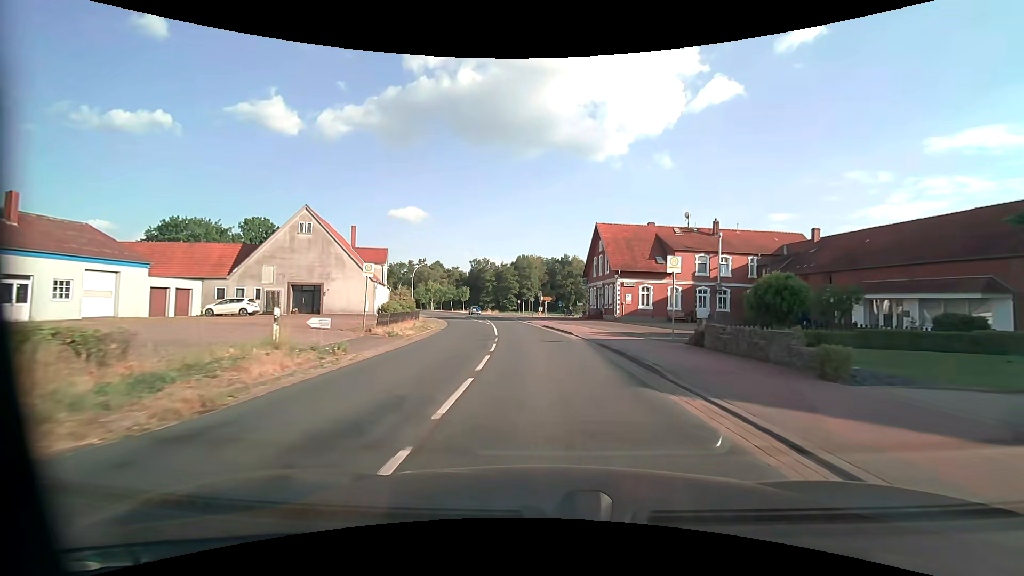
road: secondary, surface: asphalt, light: Day
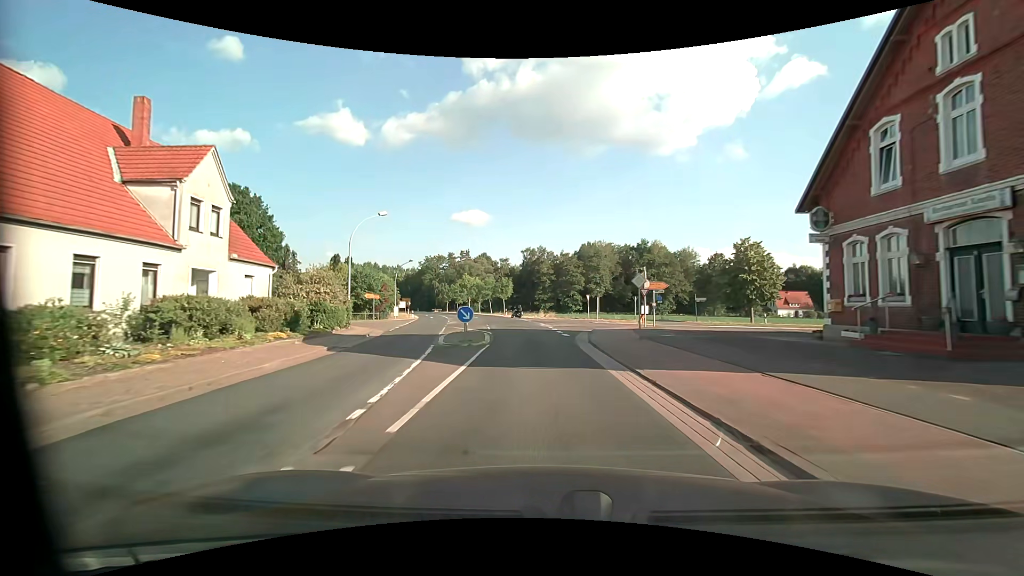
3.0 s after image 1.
(-2.5, +40.8) m; -7°
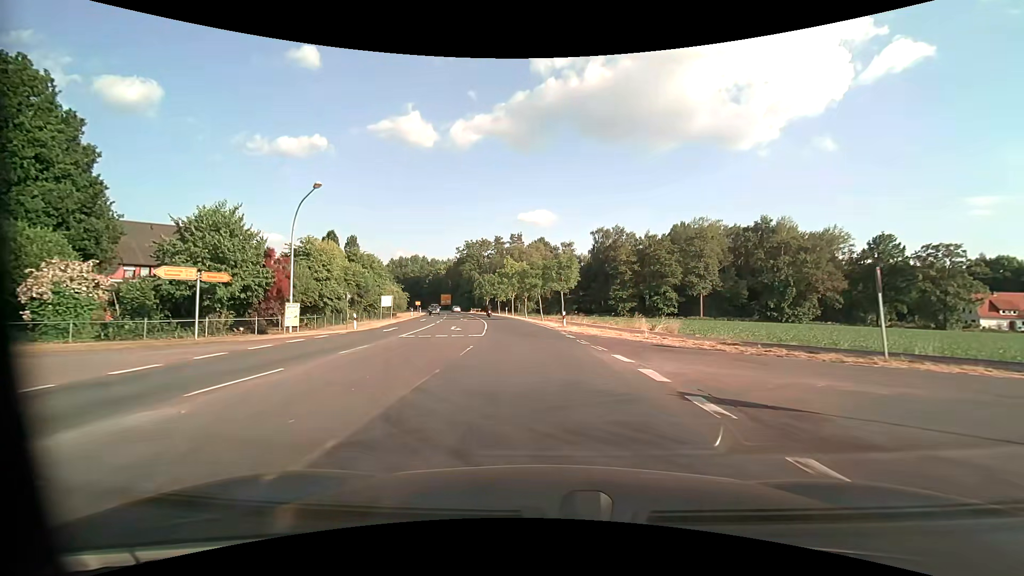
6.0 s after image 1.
(-2.5, +41.0) m; -7°
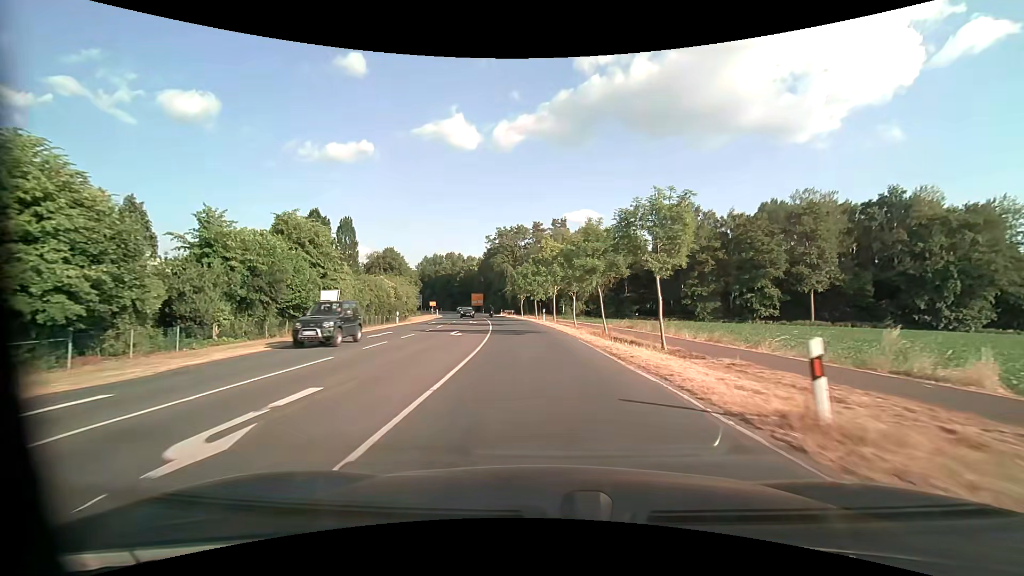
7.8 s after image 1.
(-1.1, +24.6) m; -5°
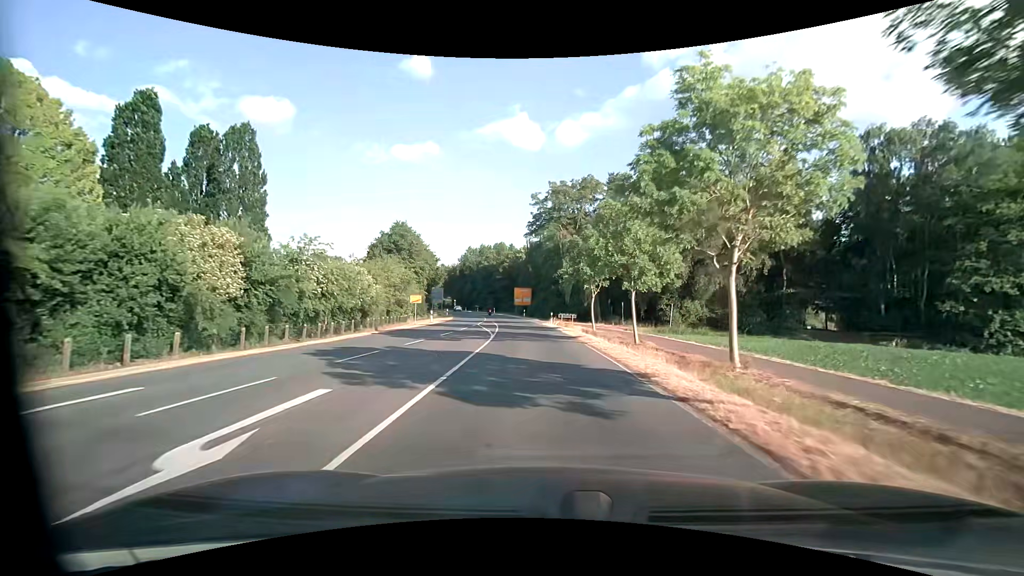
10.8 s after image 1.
(-2.5, +41.0) m; -7°
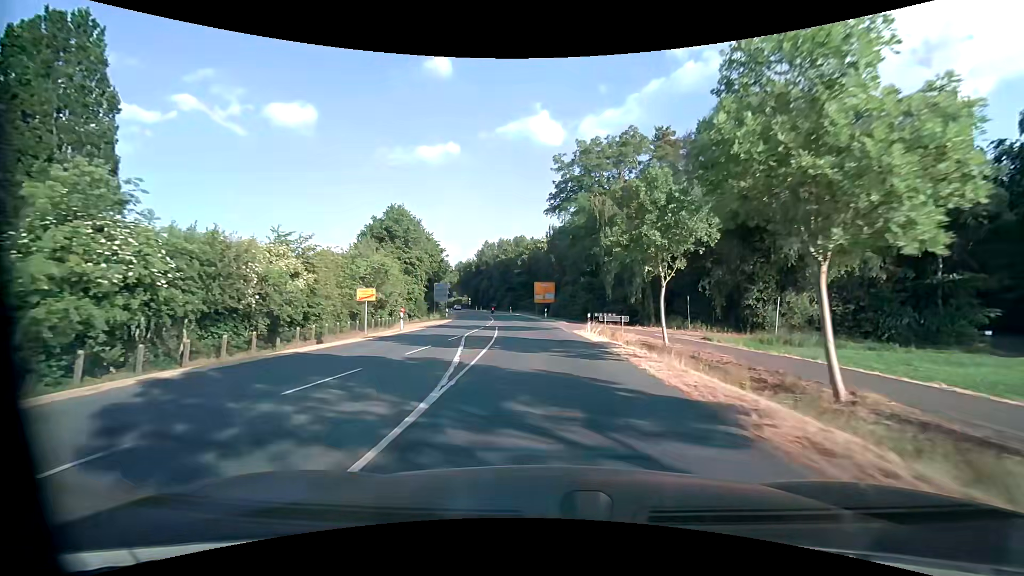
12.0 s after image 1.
(-0.4, +16.4) m; -3°
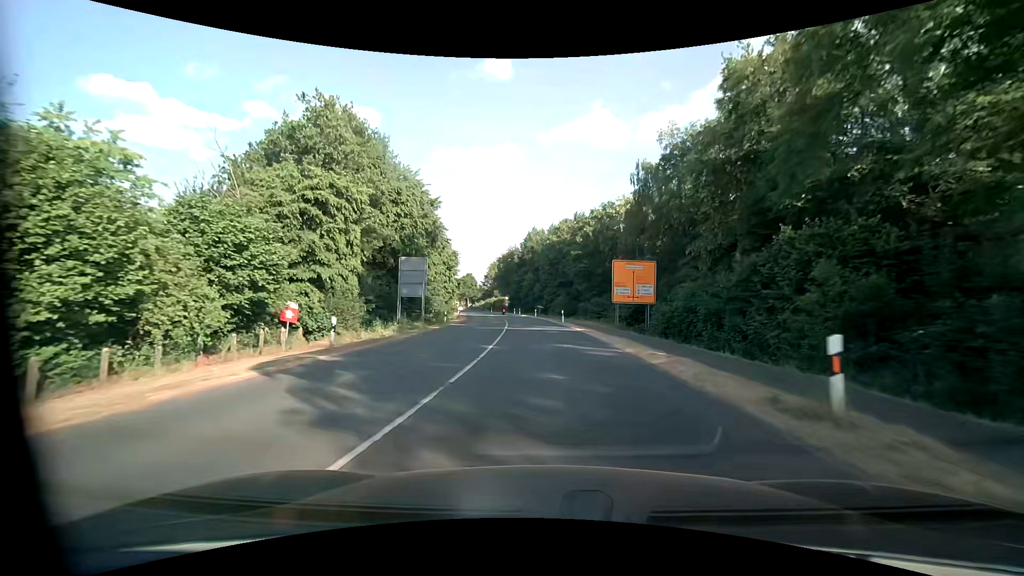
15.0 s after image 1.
(-2.2, +41.1) m; -6°
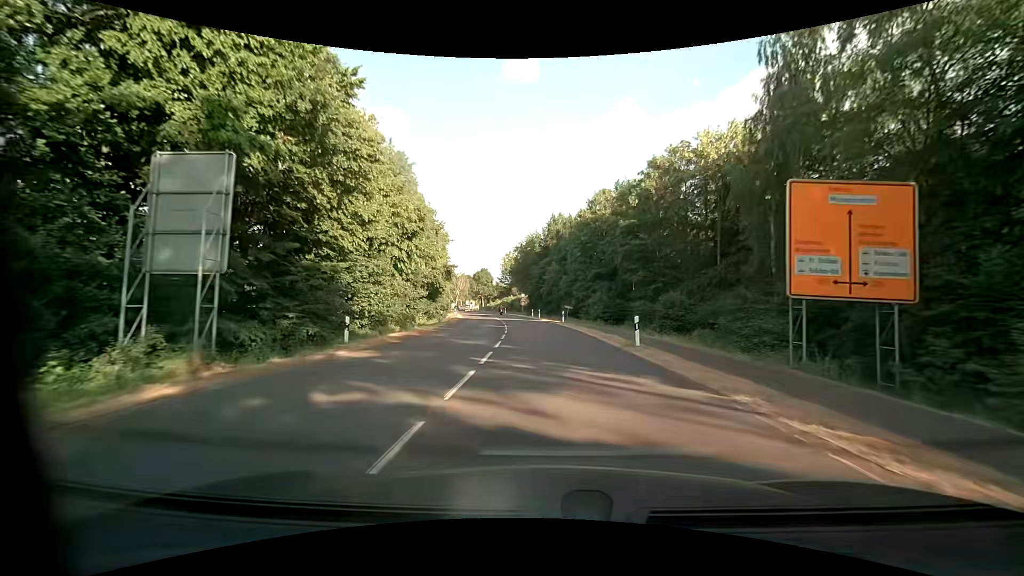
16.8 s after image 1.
(-0.7, +24.7) m; -3°
(0, +10) (0, +20) (-1, +30) (-2, +40) (-3, +50) (-4, +60) (-6, +70) (-7, +79) (-10, +89) (-12, +99) m
